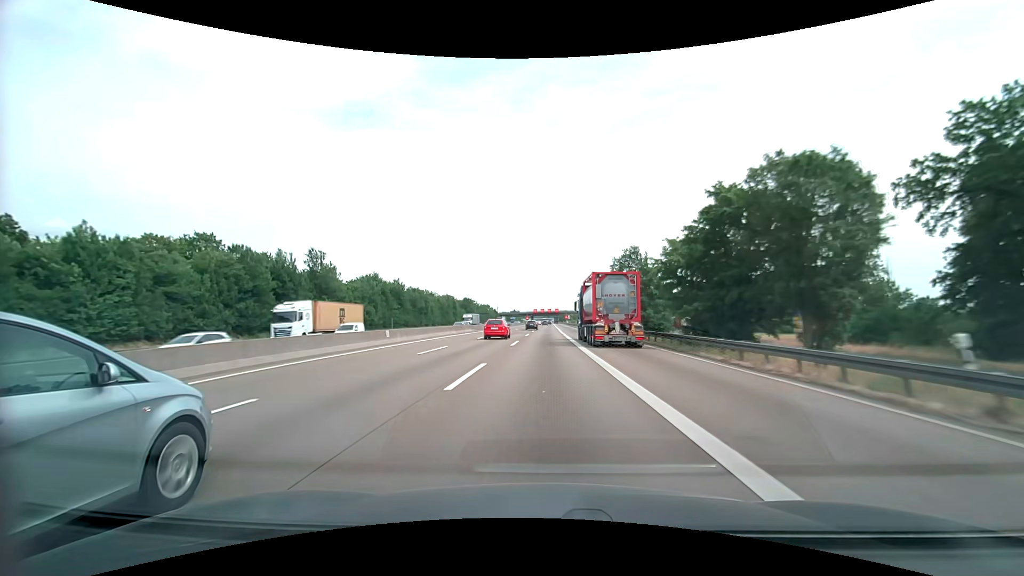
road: motorway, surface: asphalt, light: Day
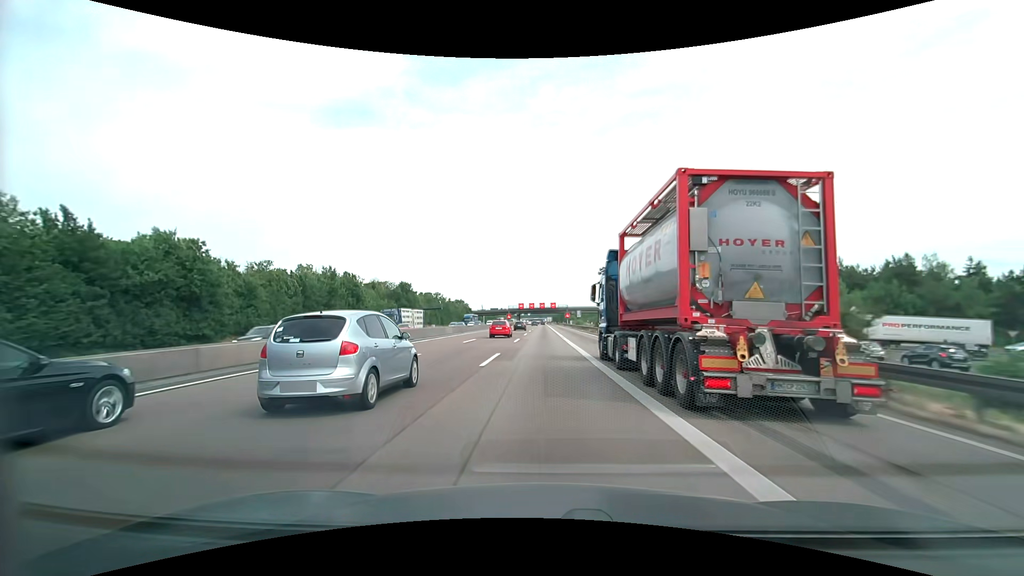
(+0.6, +84.1) m; +1°
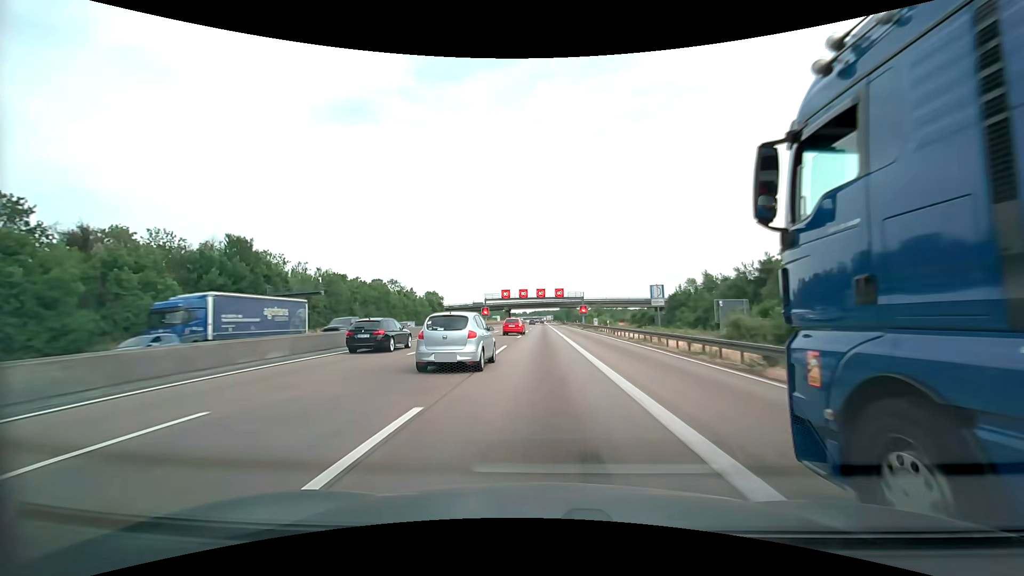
(-0.1, +67.4) m; 0°
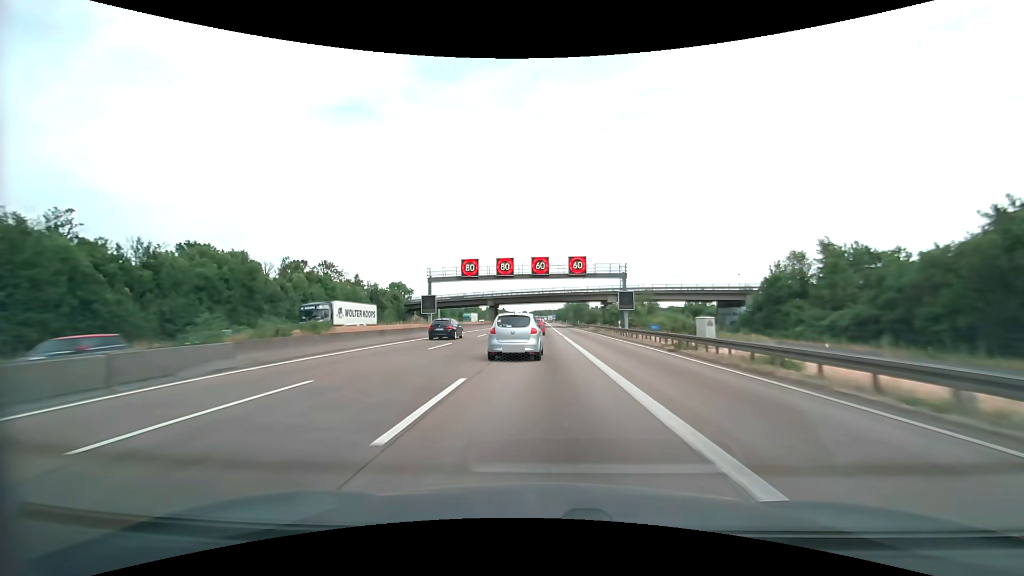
(0.0, +50.2) m; 0°
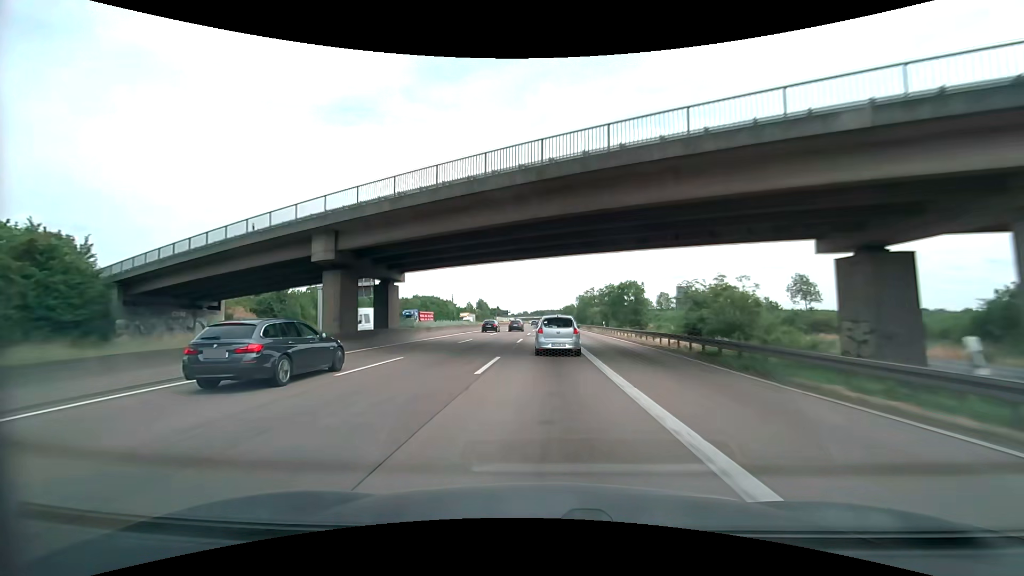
(-0.1, +82.8) m; 0°
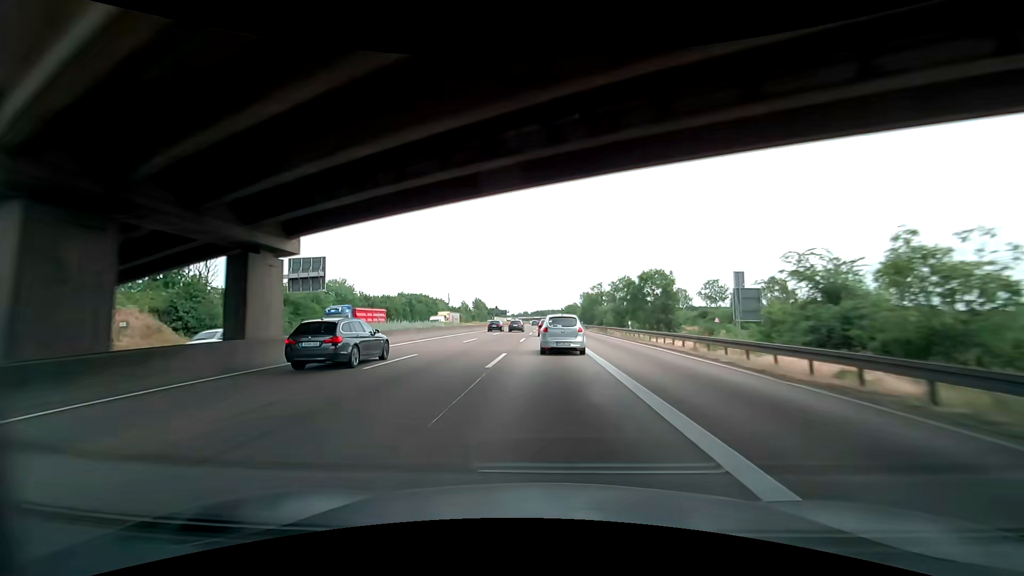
(0.0, +16.4) m; 0°
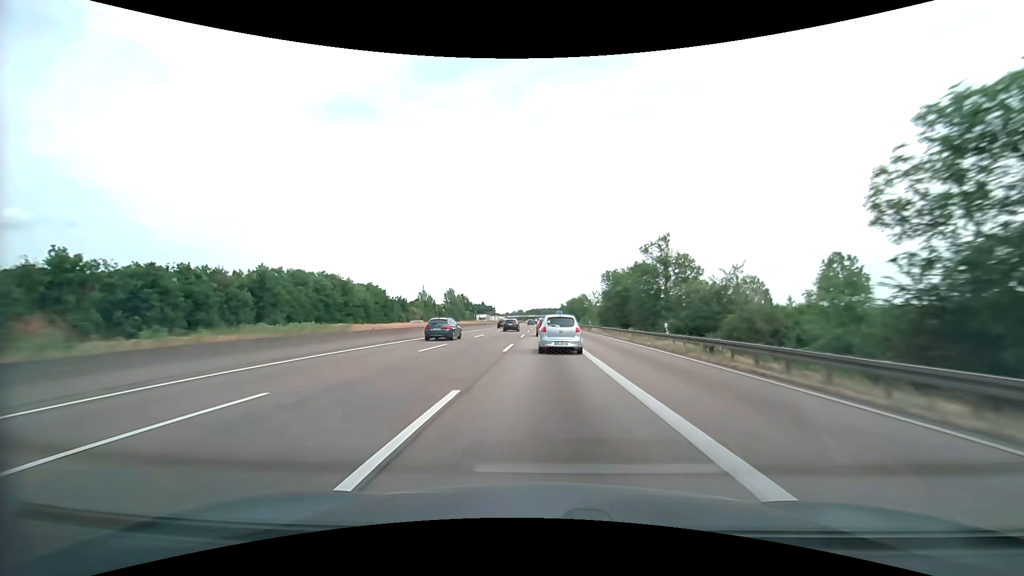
(+0.4, +64.7) m; +1°
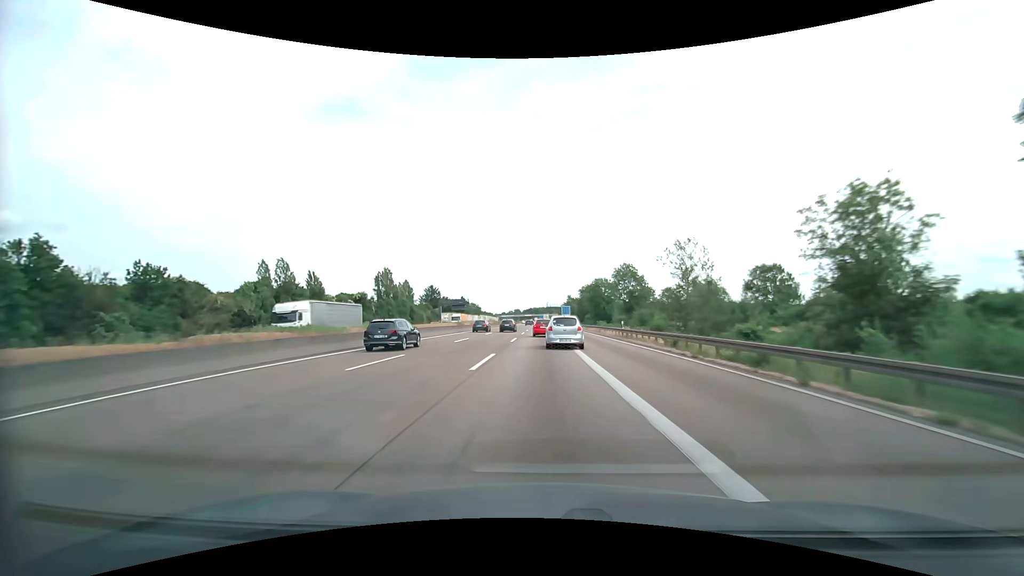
(+0.1, +79.2) m; 0°
(0, +10) (0, +20) (0, +30) (0, +40) (0, +50) (0, +60) (0, +70) (0, +80) (0, +90) (0, +100) m
